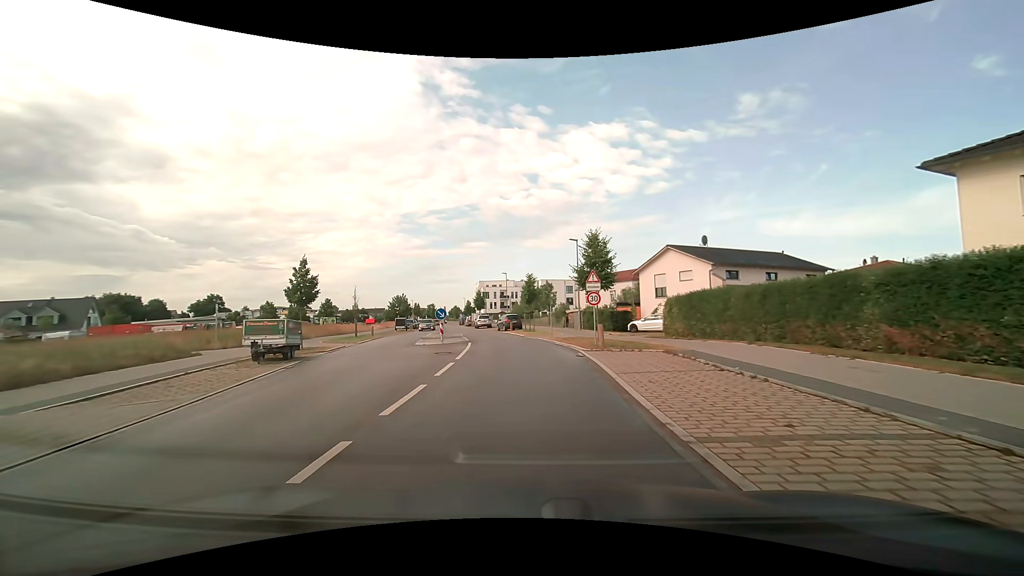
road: tertiary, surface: asphalt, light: Day
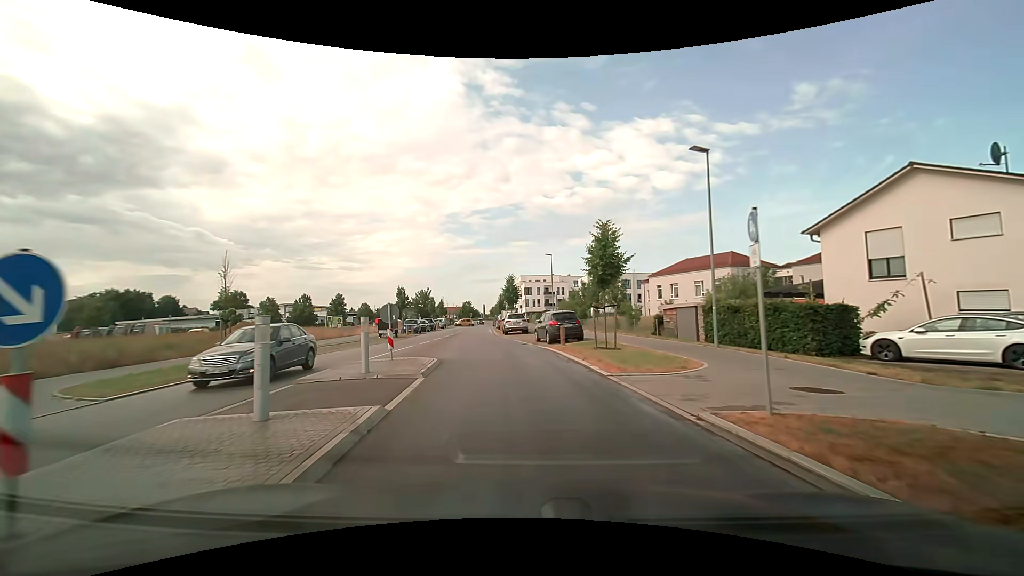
(-1.0, +23.3) m; -5°
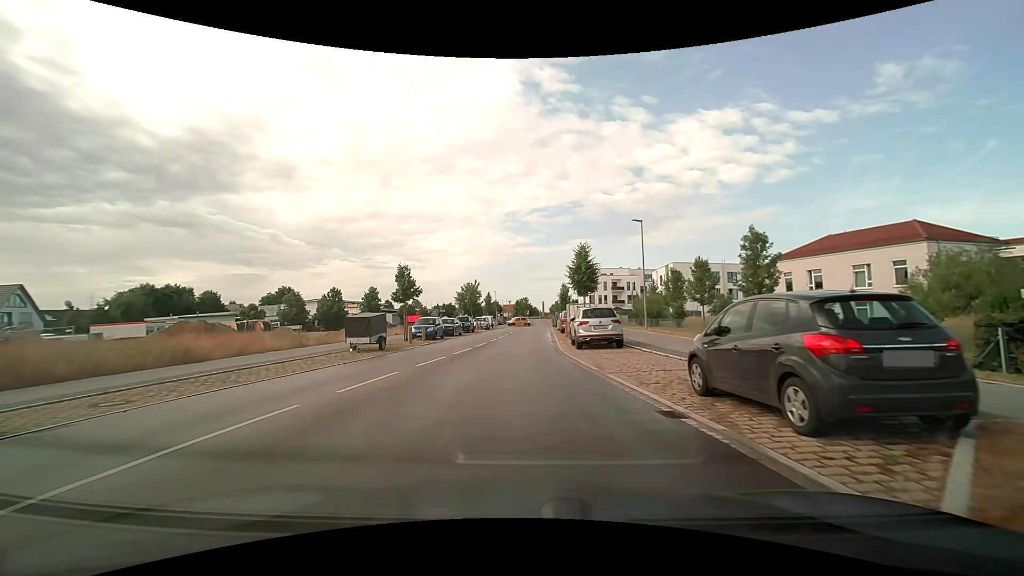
(-1.1, +18.6) m; -7°
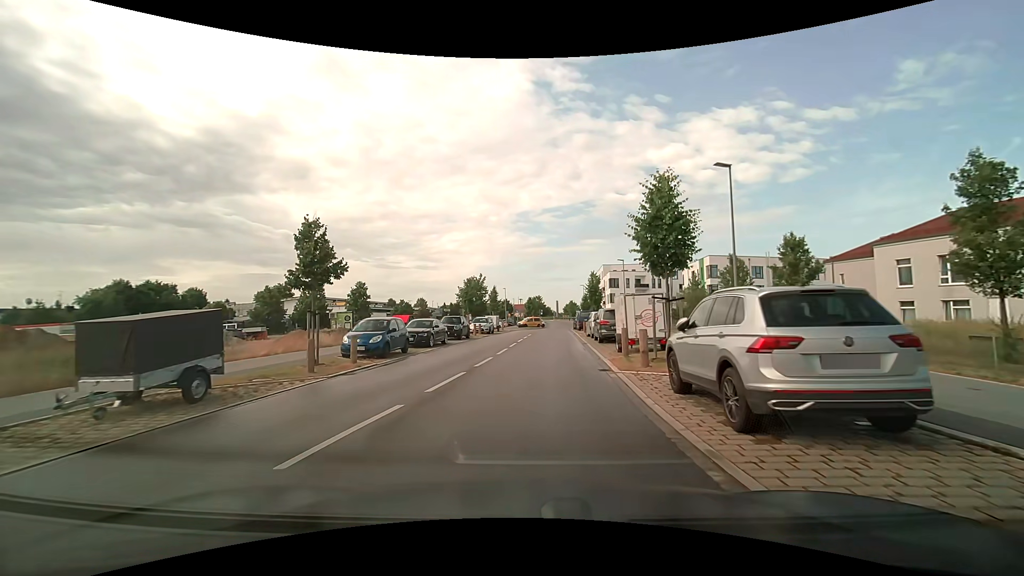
(-0.2, +13.8) m; -1°
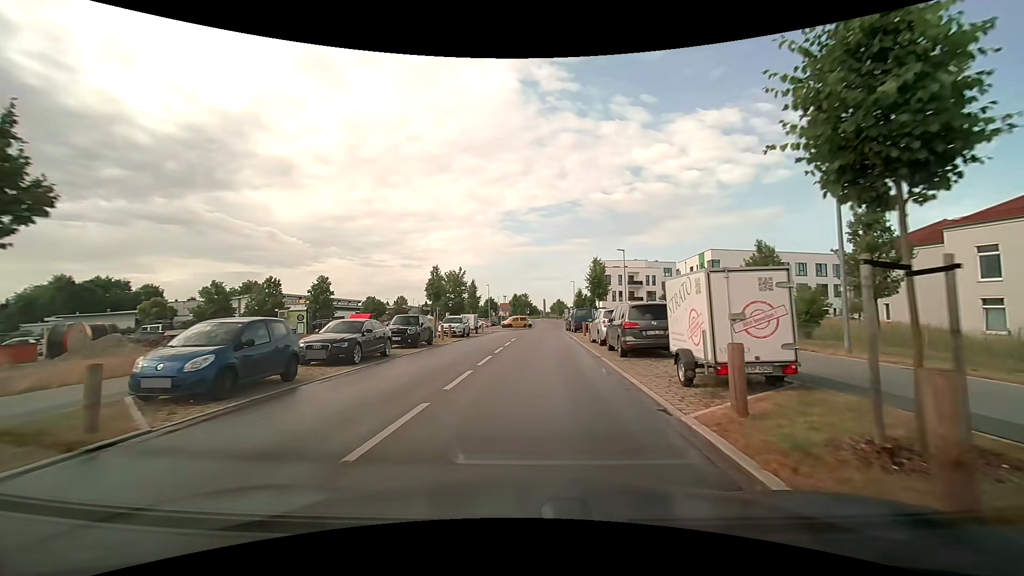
(0.0, +8.9) m; +1°
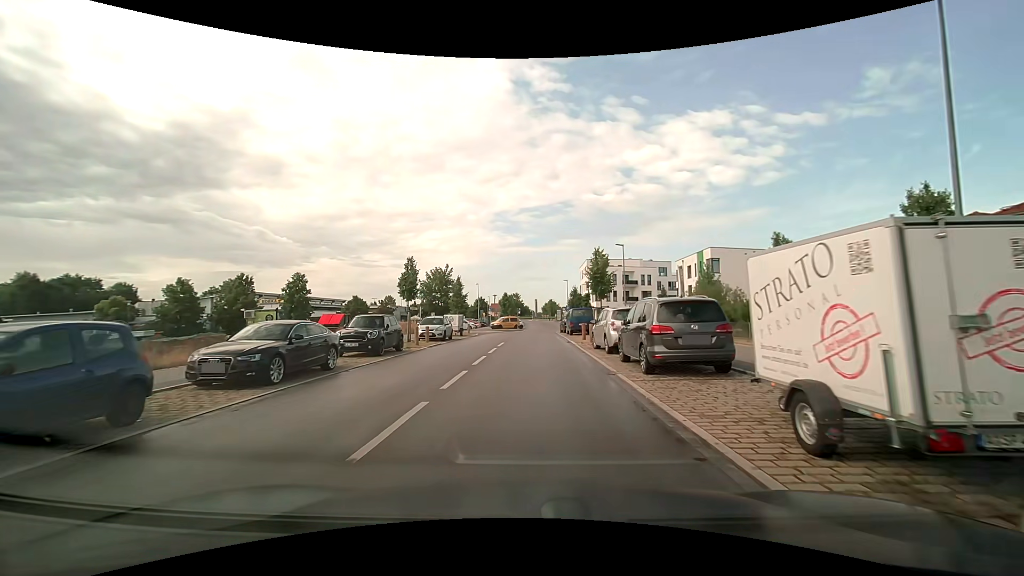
(+0.1, +4.4) m; +1°
(0, +10) (0, +20) (+1, +30) (+1, +40) (+1, +50) (+3, +60) (+4, +70) (+5, +80) (+5, +90) (+5, +100) m
